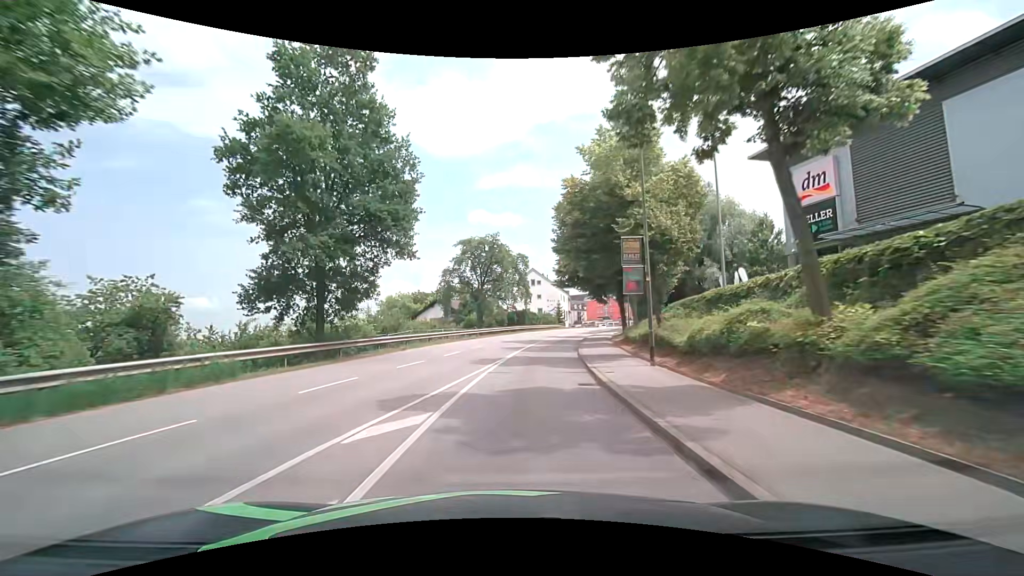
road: tertiary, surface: asphalt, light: Day
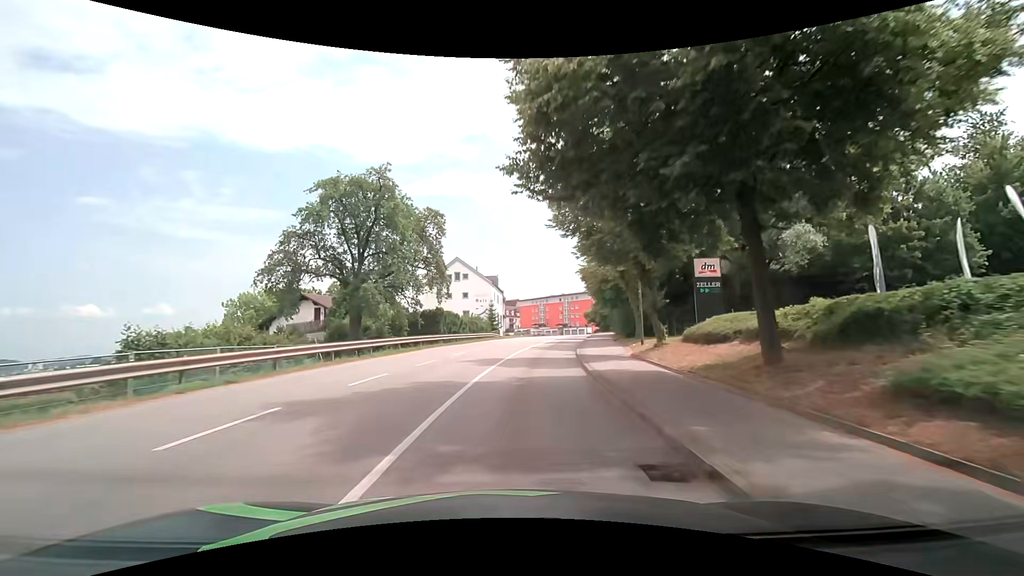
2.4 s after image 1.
(+2.1, +28.0) m; +9°
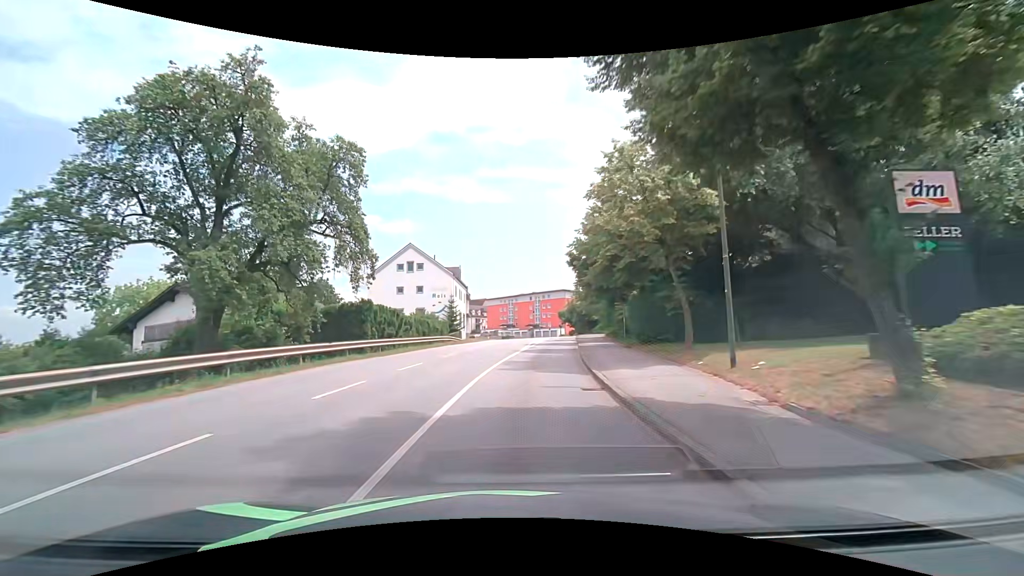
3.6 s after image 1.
(+0.4, +13.9) m; +4°
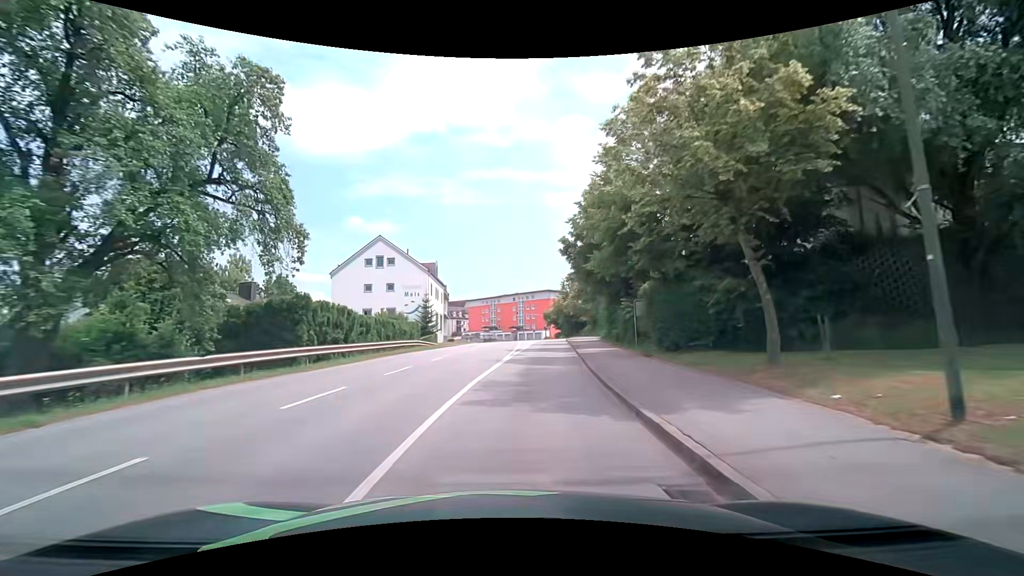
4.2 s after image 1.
(+0.1, +6.9) m; +2°
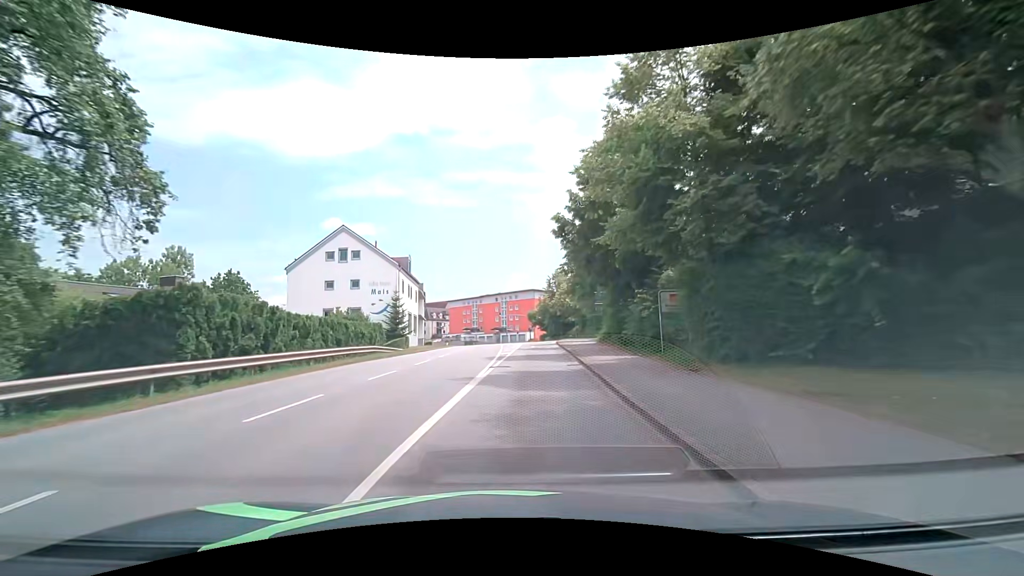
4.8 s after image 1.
(+0.1, +6.8) m; +2°
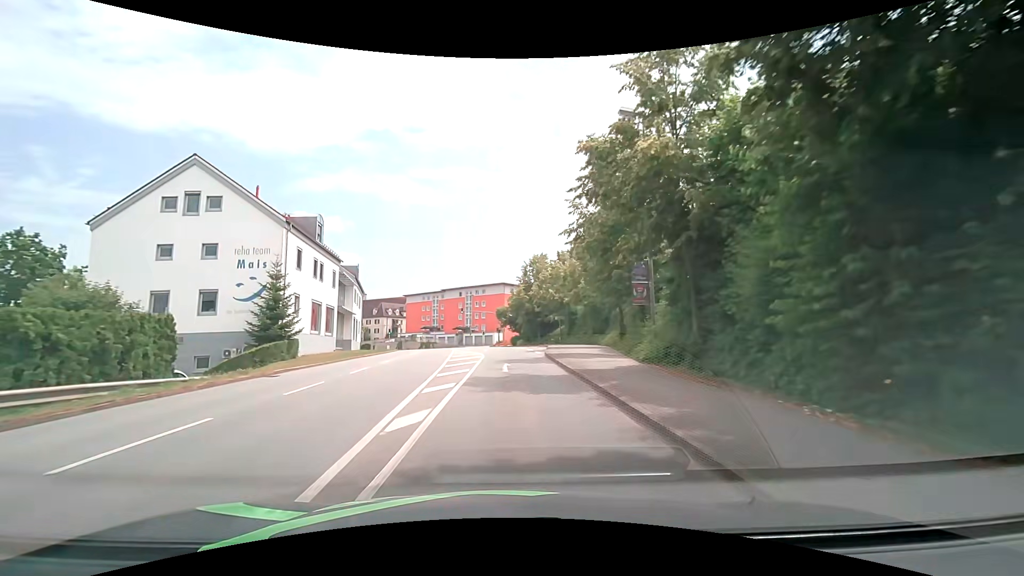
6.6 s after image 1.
(+0.7, +20.0) m; +2°
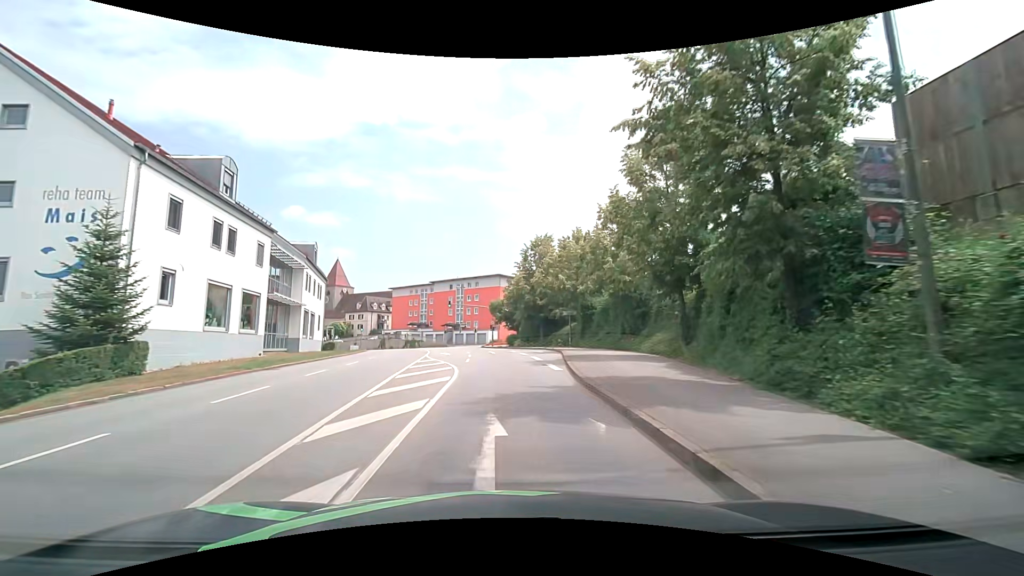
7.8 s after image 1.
(+0.3, +12.9) m; +2°
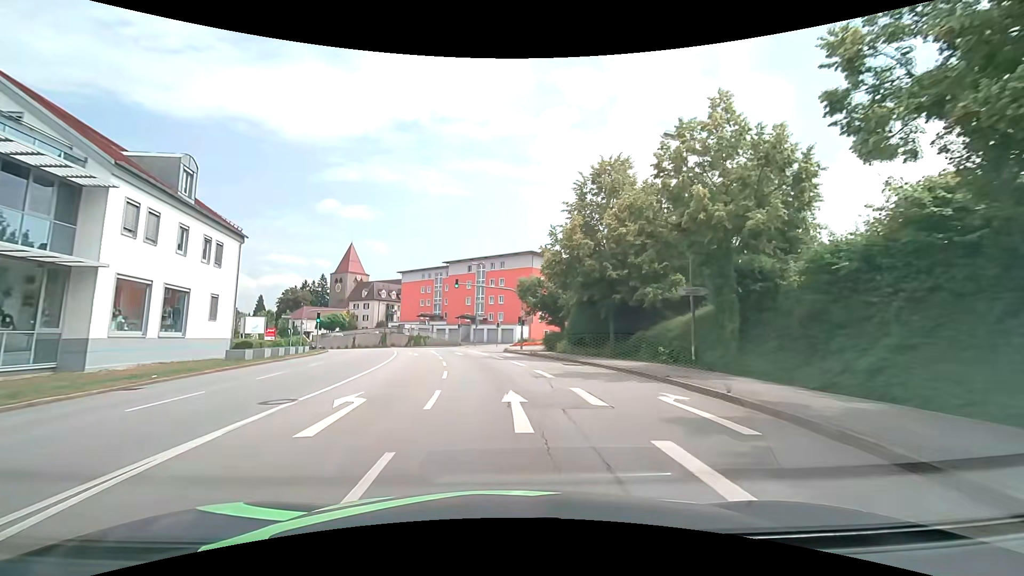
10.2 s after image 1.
(-0.6, +24.9) m; -3°
(0, +10) (-1, +20) (-2, +30) (-4, +40) (-7, +49) (-10, +59) (-13, +68) (-18, +77) (-23, +86) (-28, +94) m
